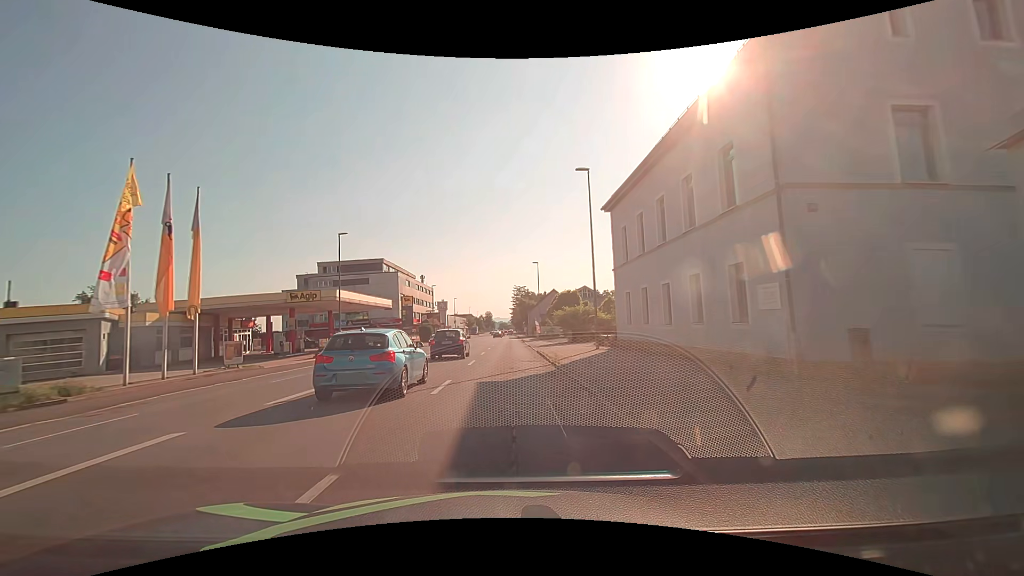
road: tertiary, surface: asphalt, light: Day
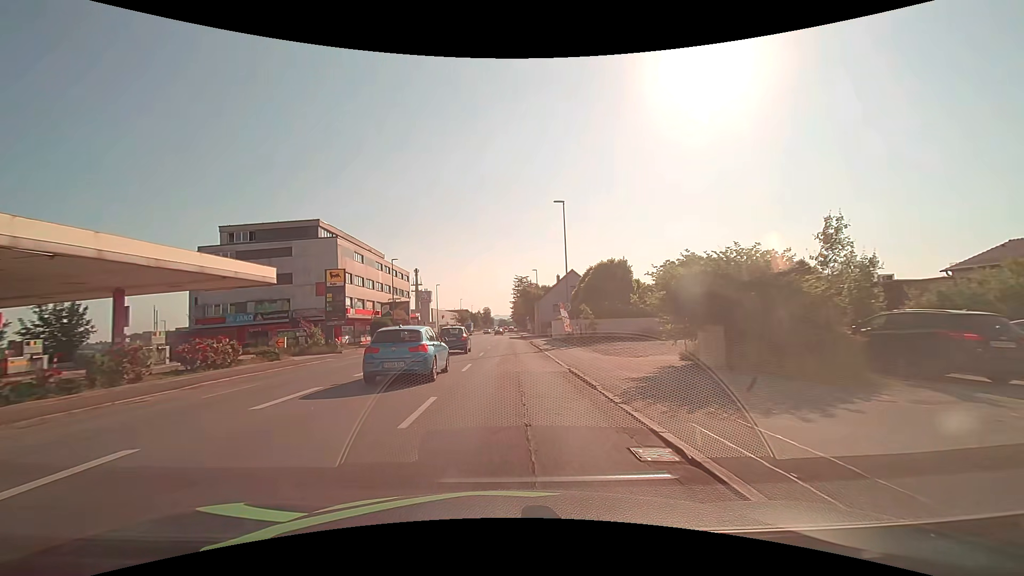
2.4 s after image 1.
(-0.1, +31.2) m; 0°
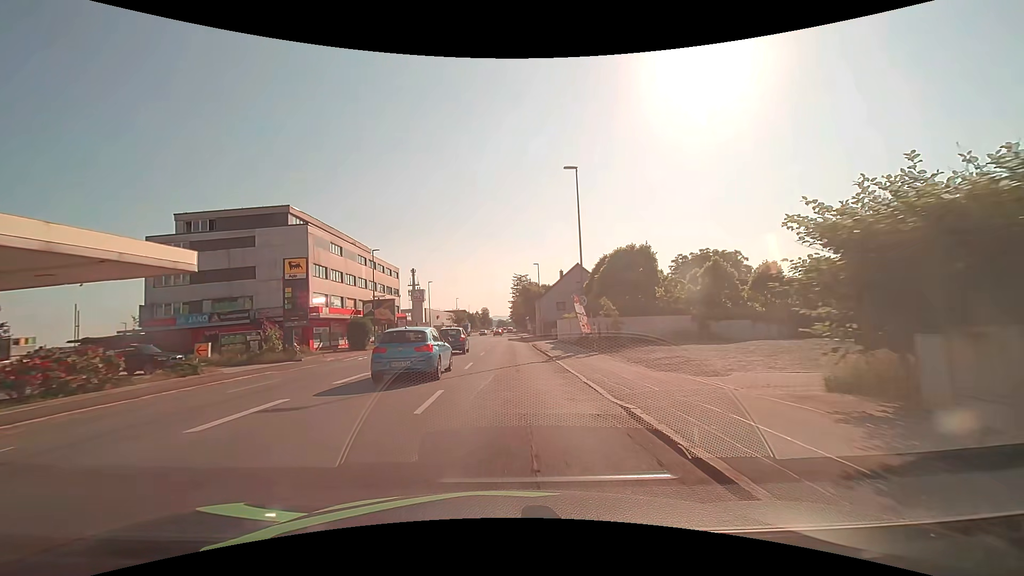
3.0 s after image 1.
(0.0, +7.8) m; 0°
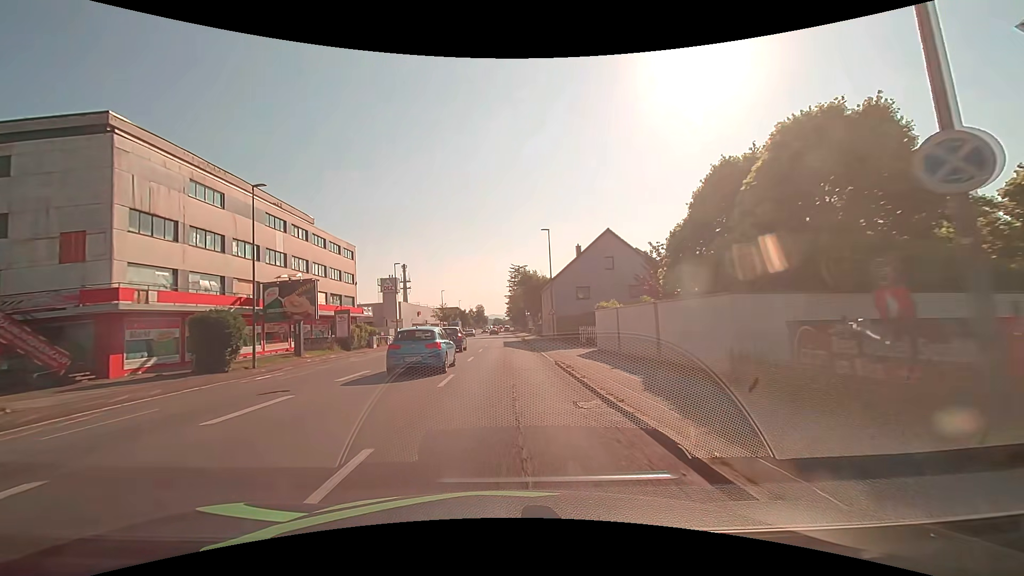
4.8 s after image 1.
(+0.1, +23.4) m; +1°
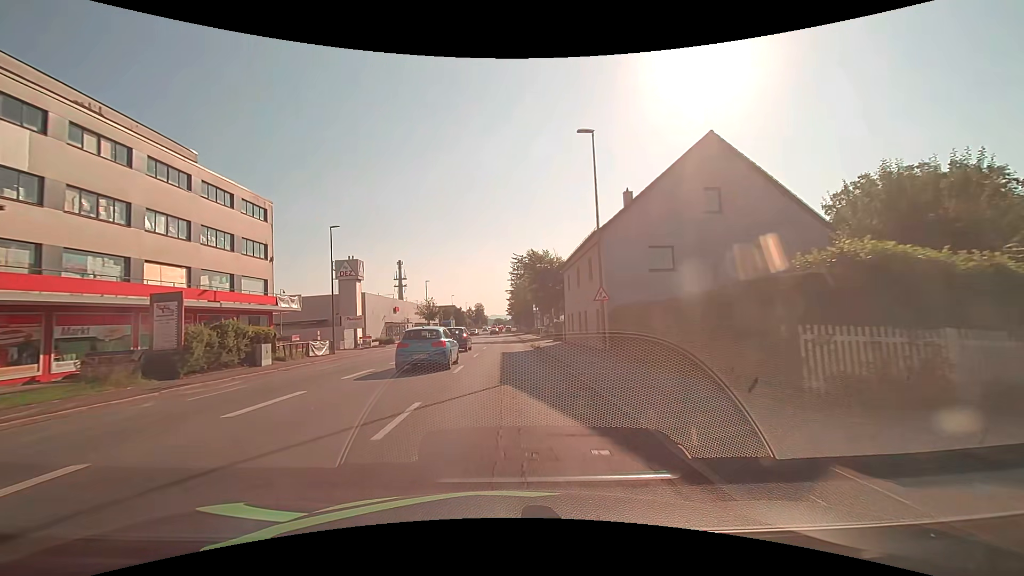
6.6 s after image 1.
(-0.1, +23.5) m; 0°
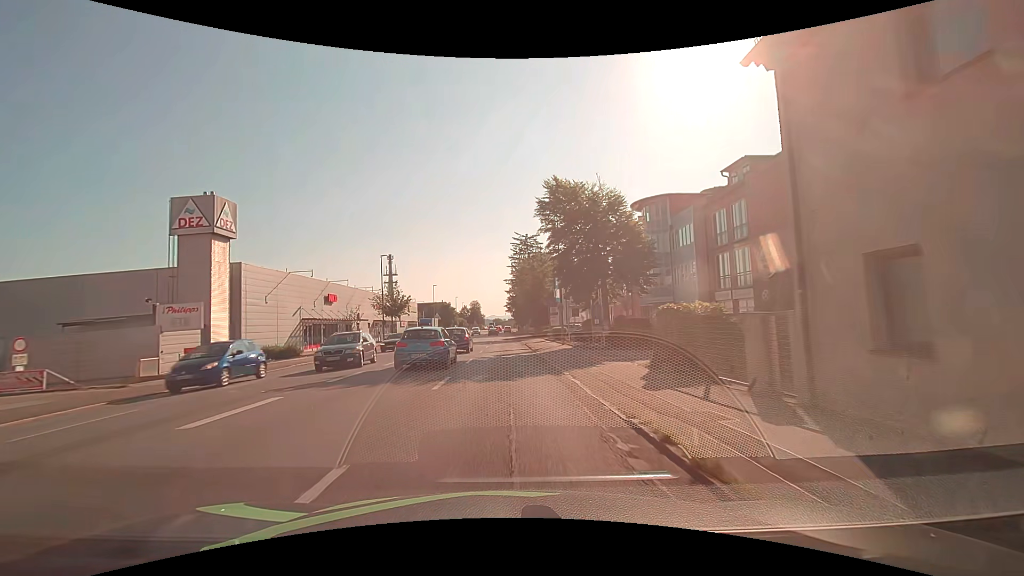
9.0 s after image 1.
(-0.1, +31.2) m; 0°
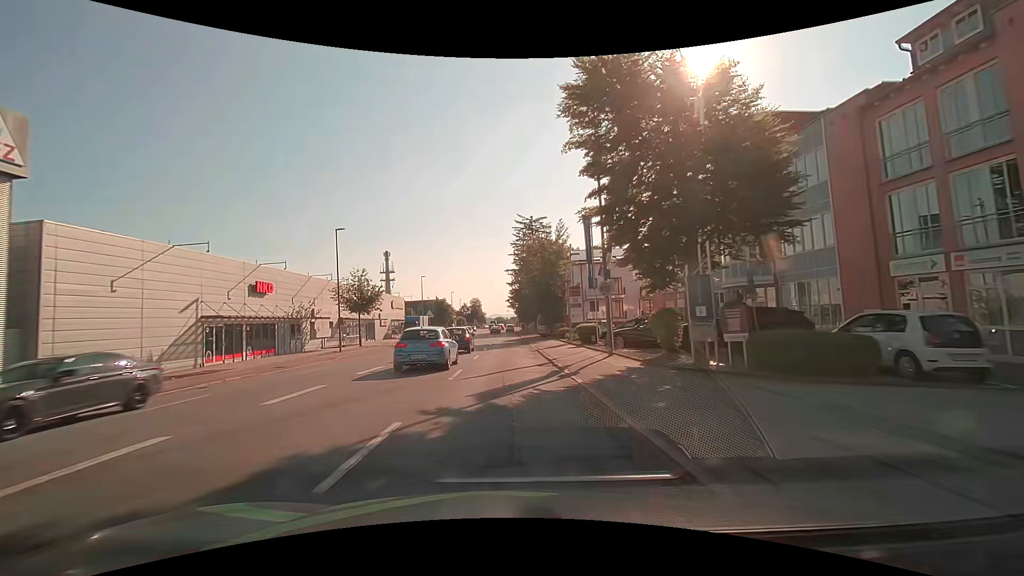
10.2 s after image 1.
(-0.1, +15.6) m; -1°
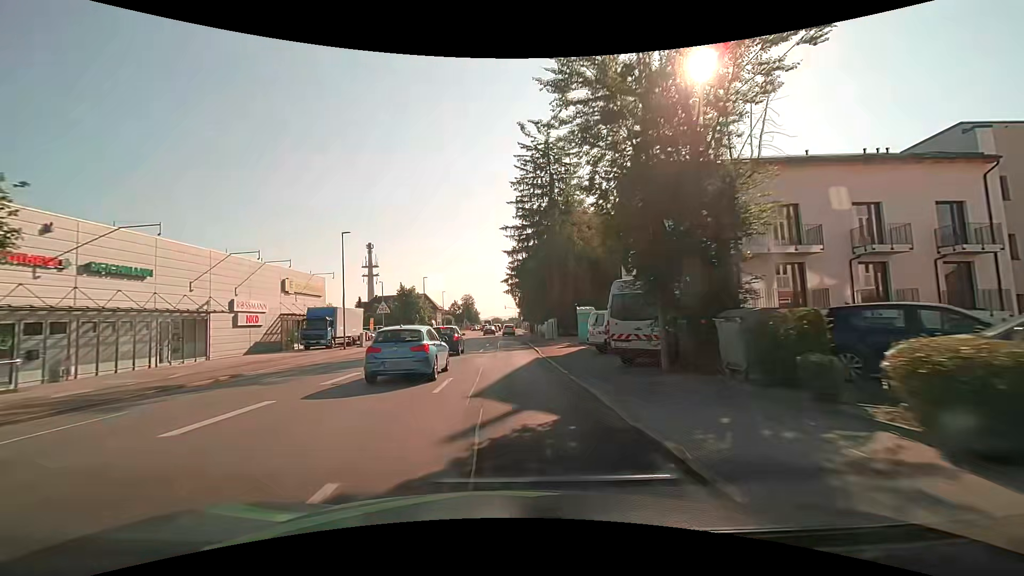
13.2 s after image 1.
(0.0, +39.0) m; 0°
(0, +10) (0, +20) (0, +30) (0, +40) (0, +50) (0, +60) (0, +70) (0, +80) (0, +90) (0, +100) m
